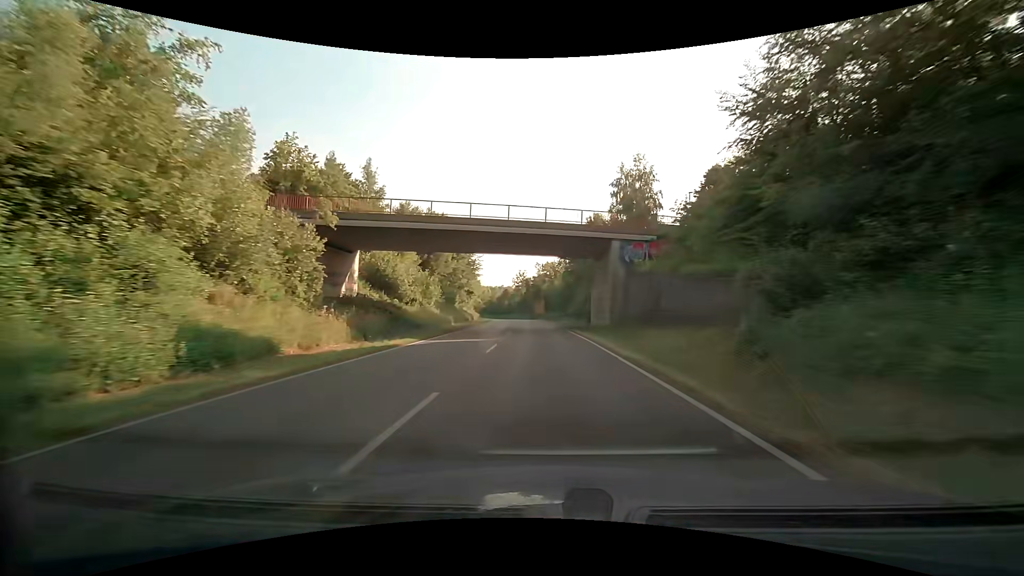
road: primary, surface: asphalt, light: Day
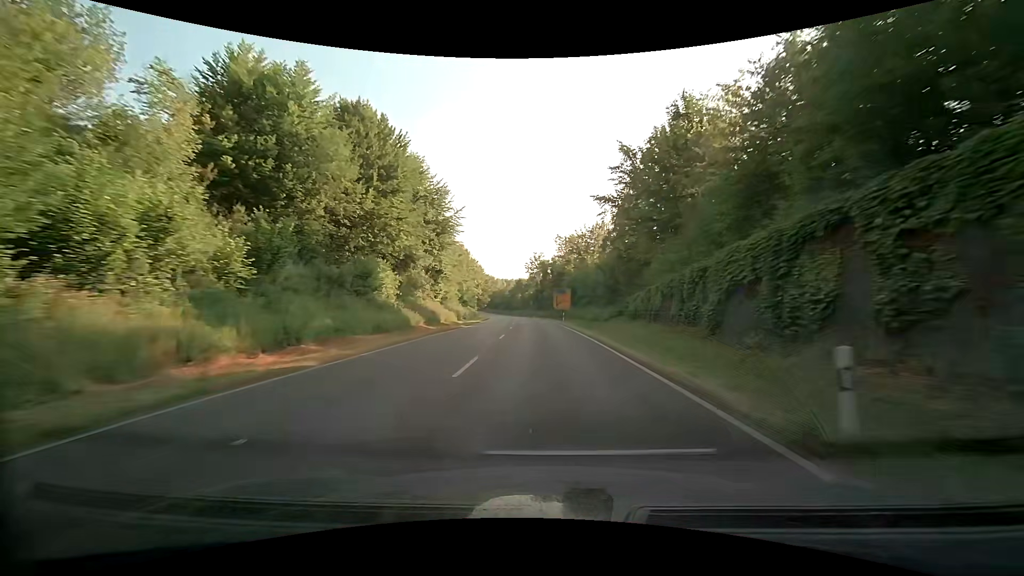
(-0.8, +42.7) m; -1°
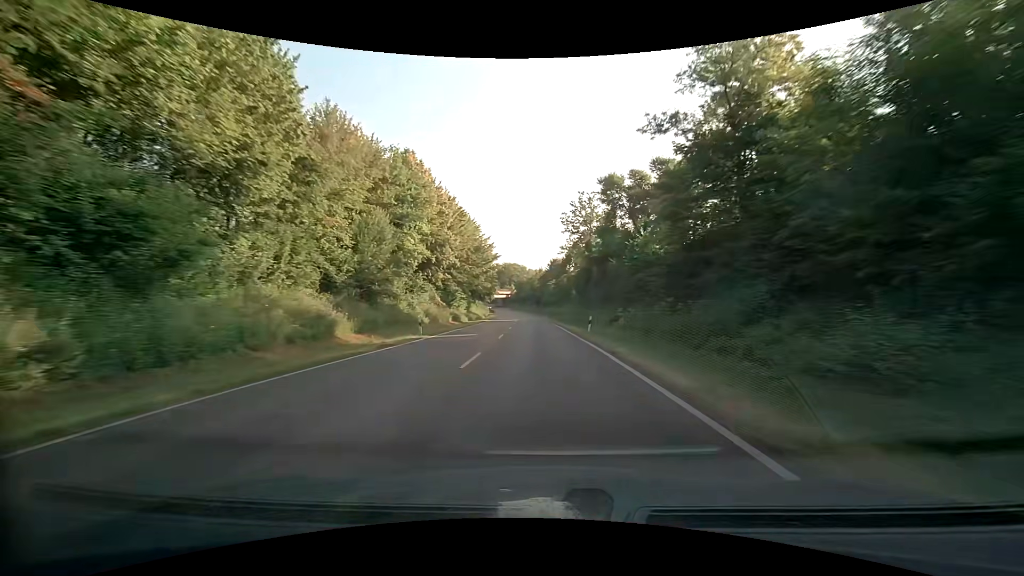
(-3.7, +70.8) m; -6°
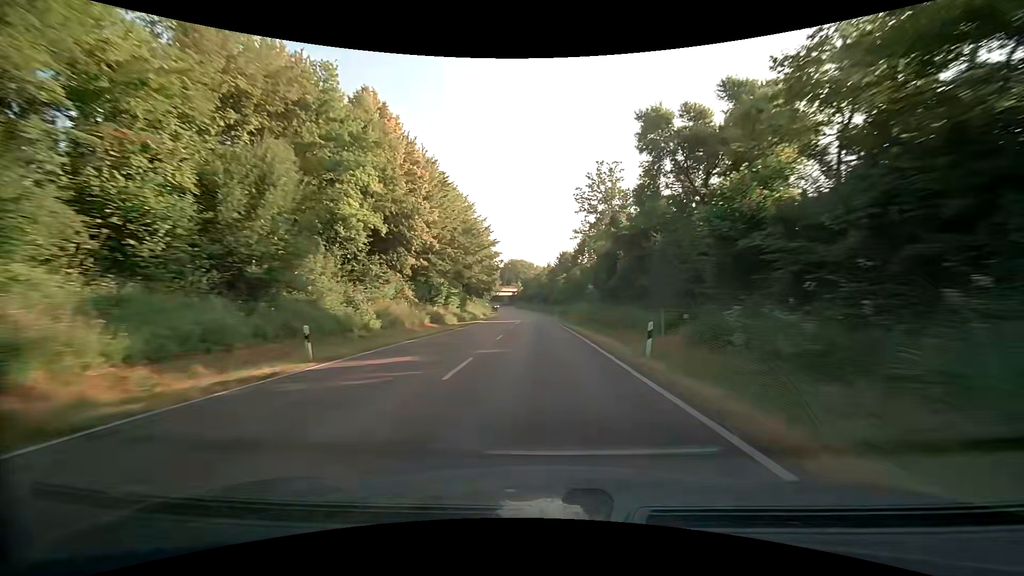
(-0.1, +14.1) m; -1°
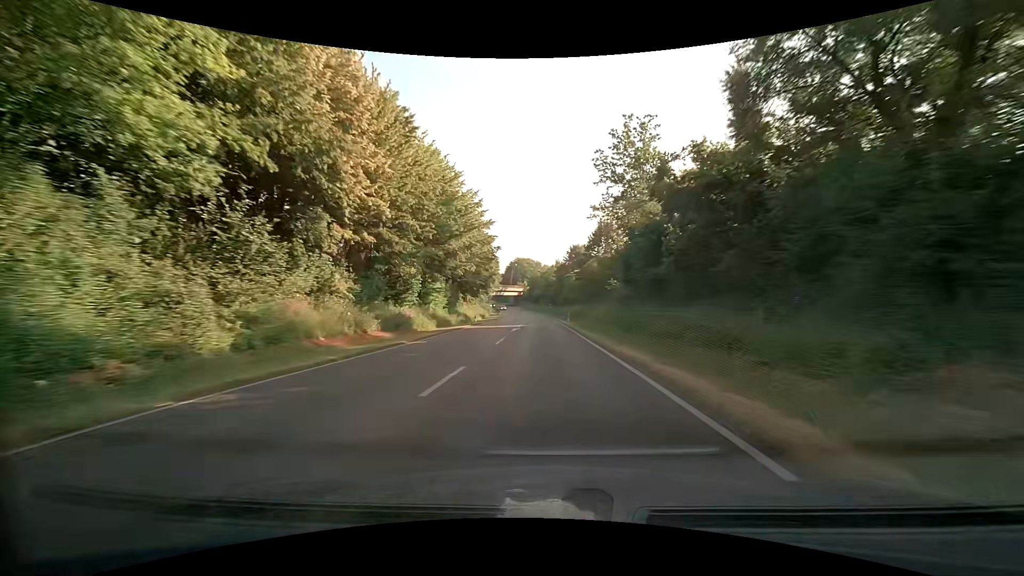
(-0.1, +14.1) m; -1°
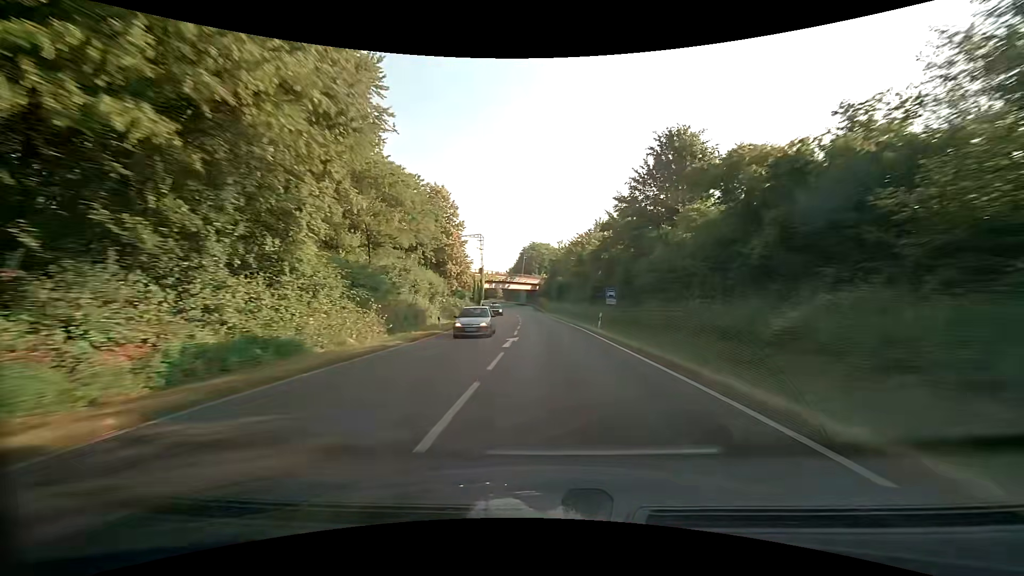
(-1.6, +69.9) m; -2°
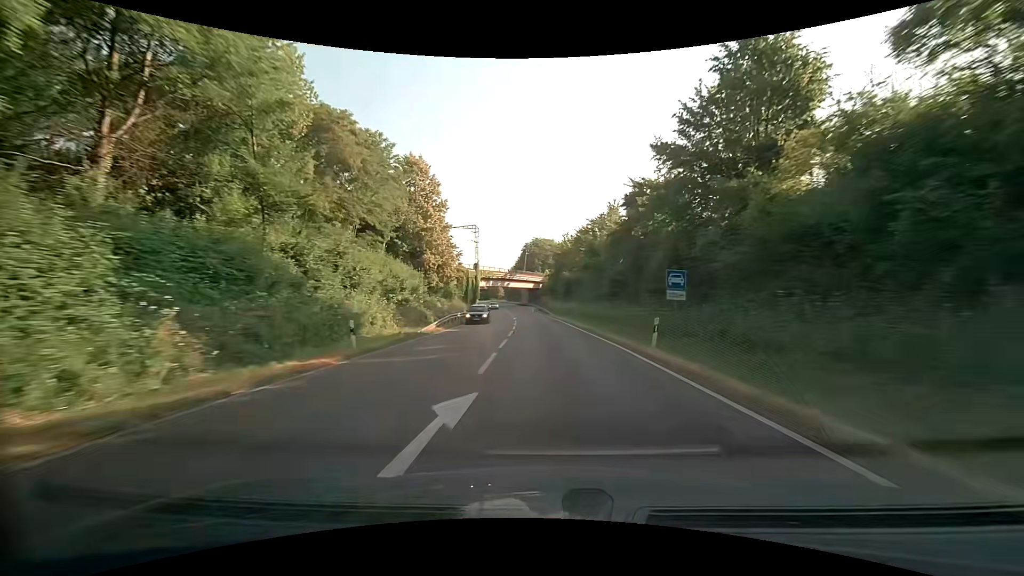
(-0.1, +13.9) m; -1°
